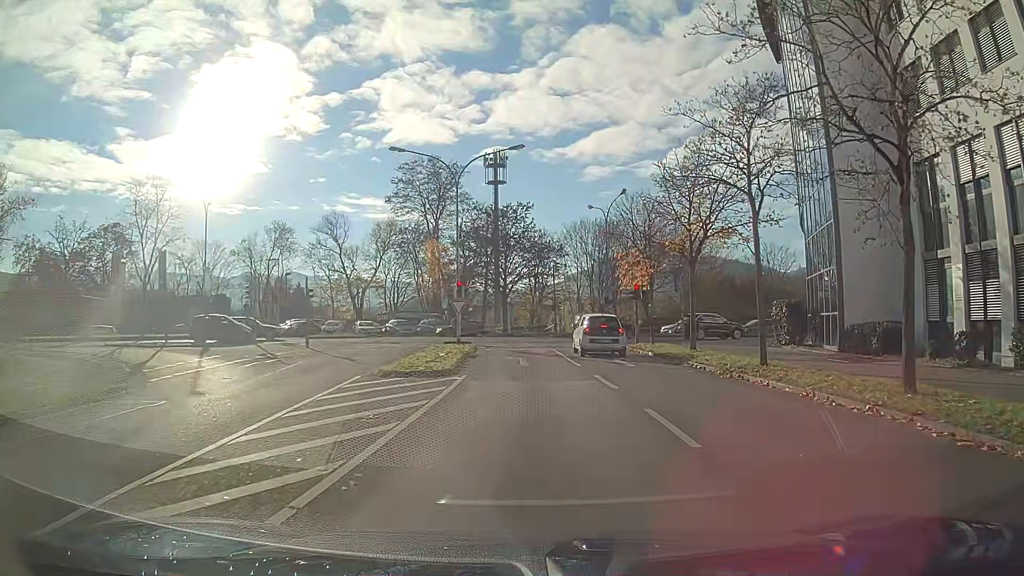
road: unclassified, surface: asphalt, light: Day
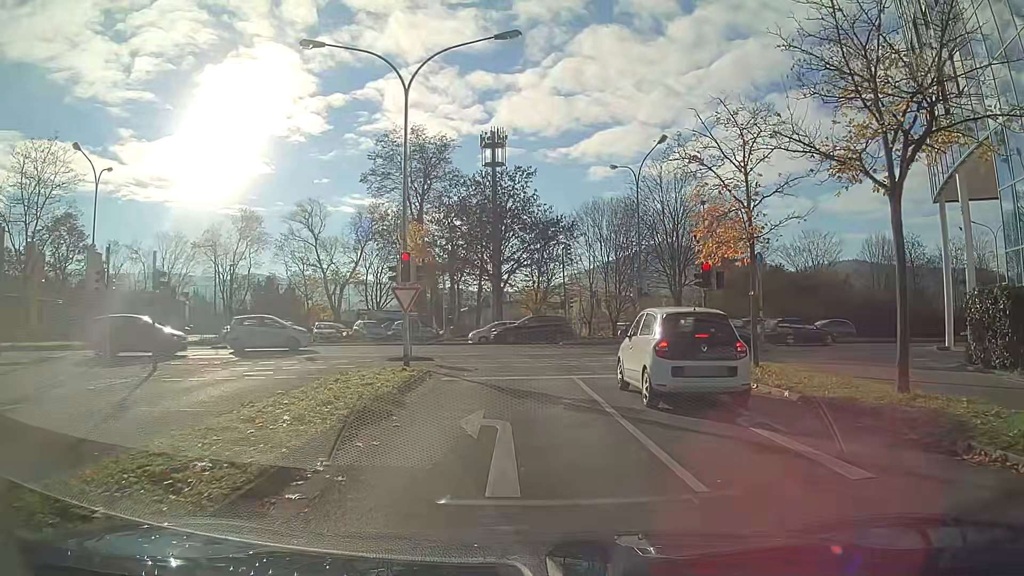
(0.0, +13.8) m; -1°
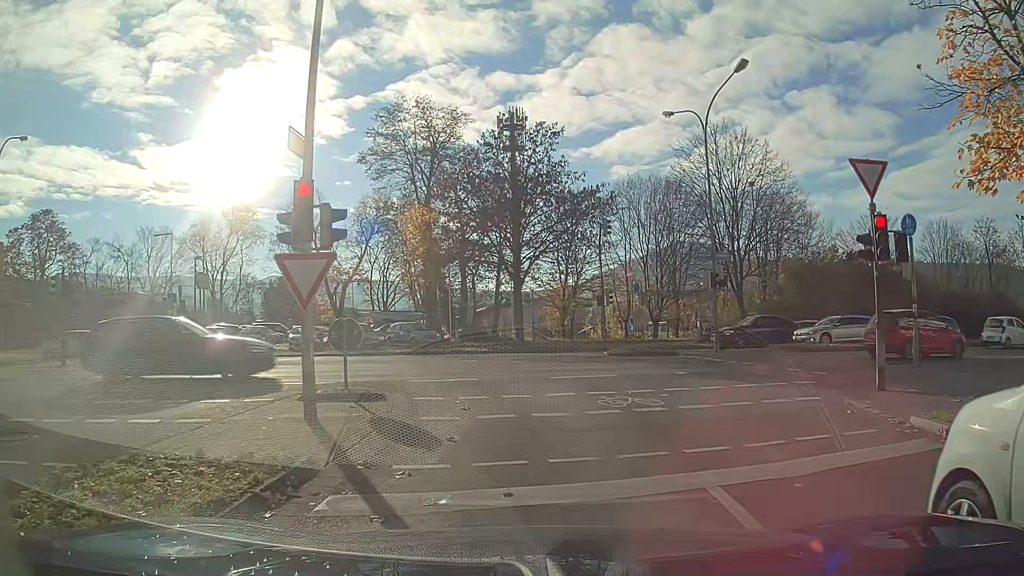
(-0.2, +9.8) m; -1°
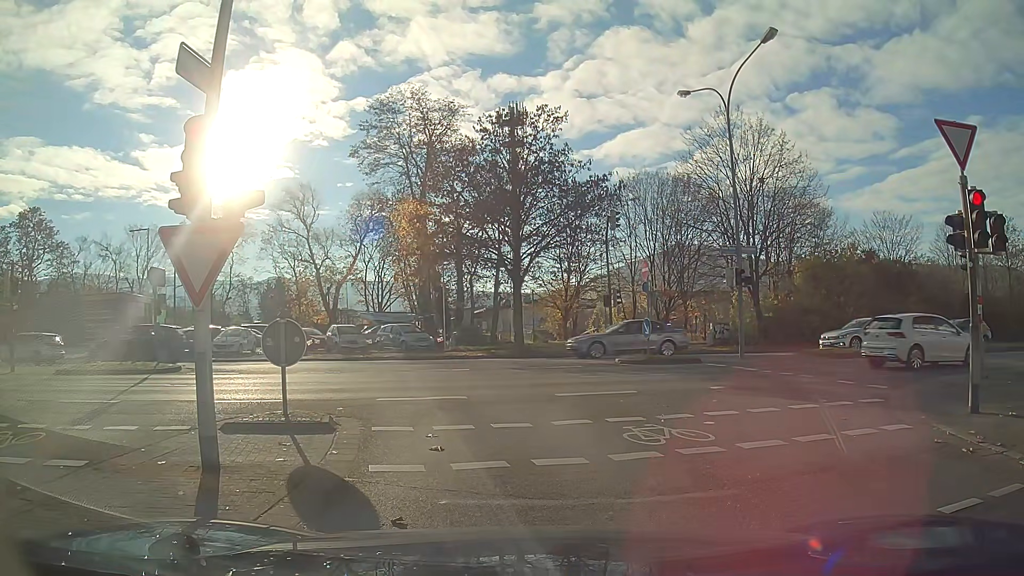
(0.0, +2.8) m; -2°
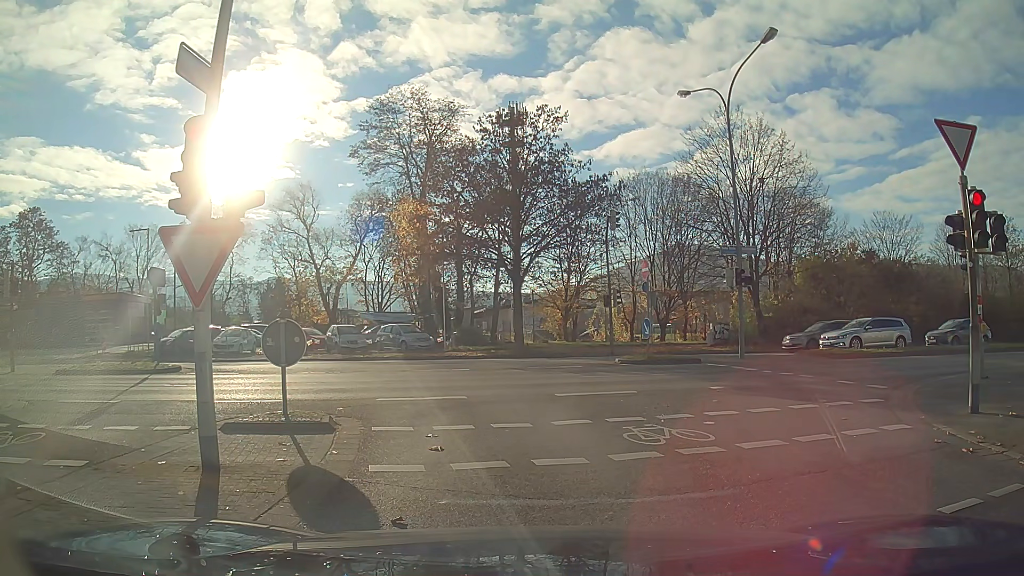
(0.0, 0.0) m; 0°
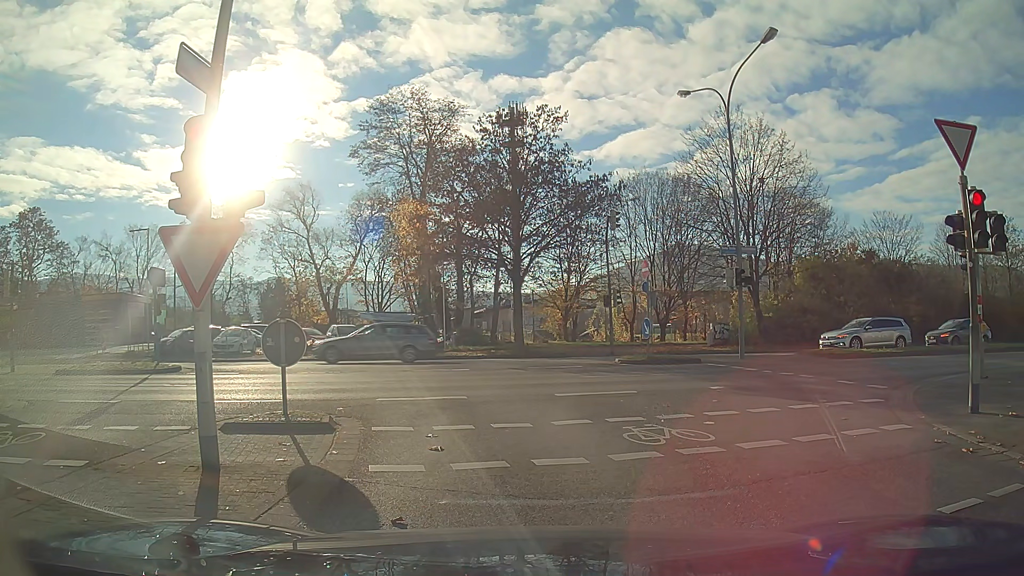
(0.0, 0.0) m; 0°
